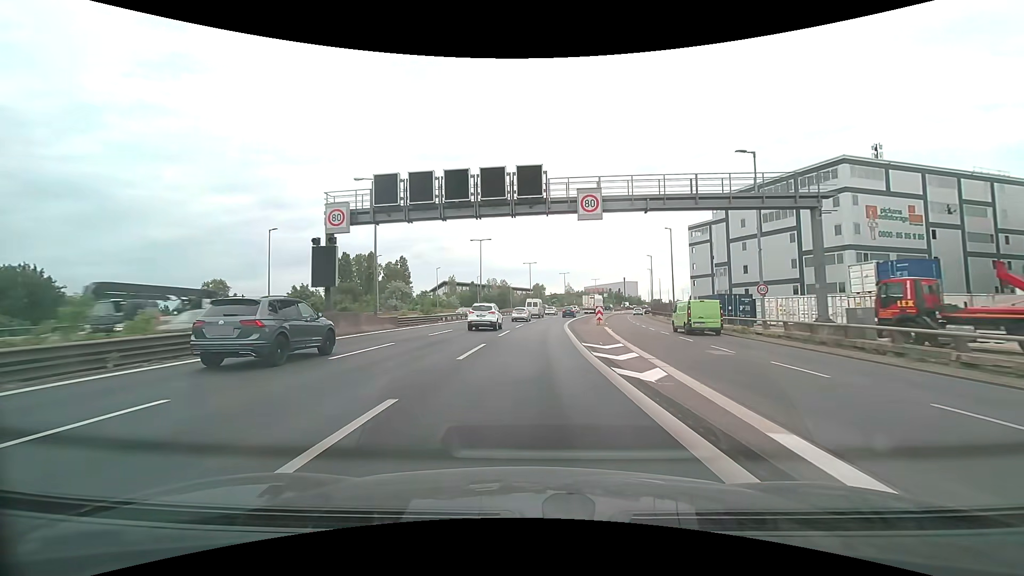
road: motorway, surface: asphalt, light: Day
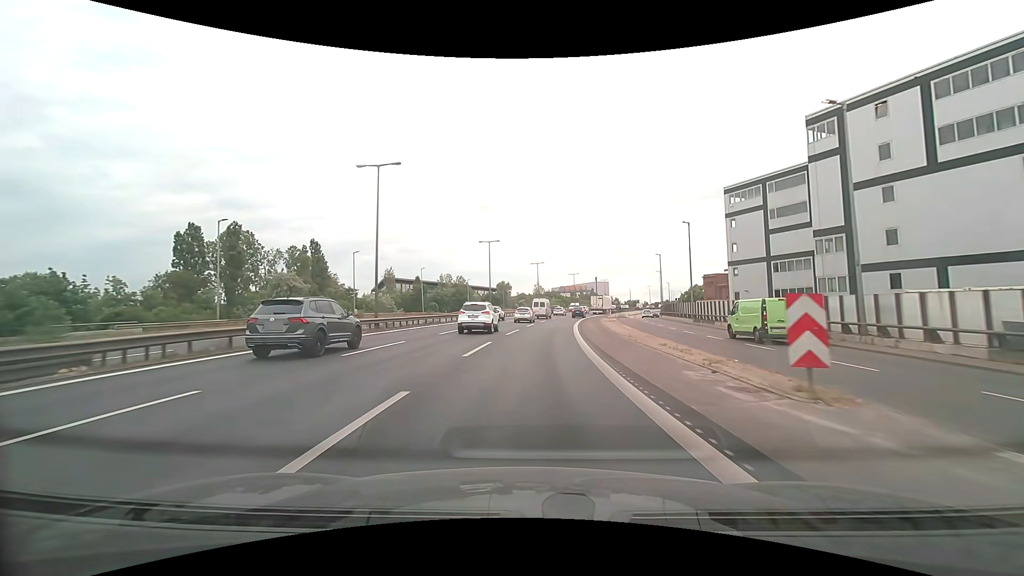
(+1.1, +35.1) m; +4°
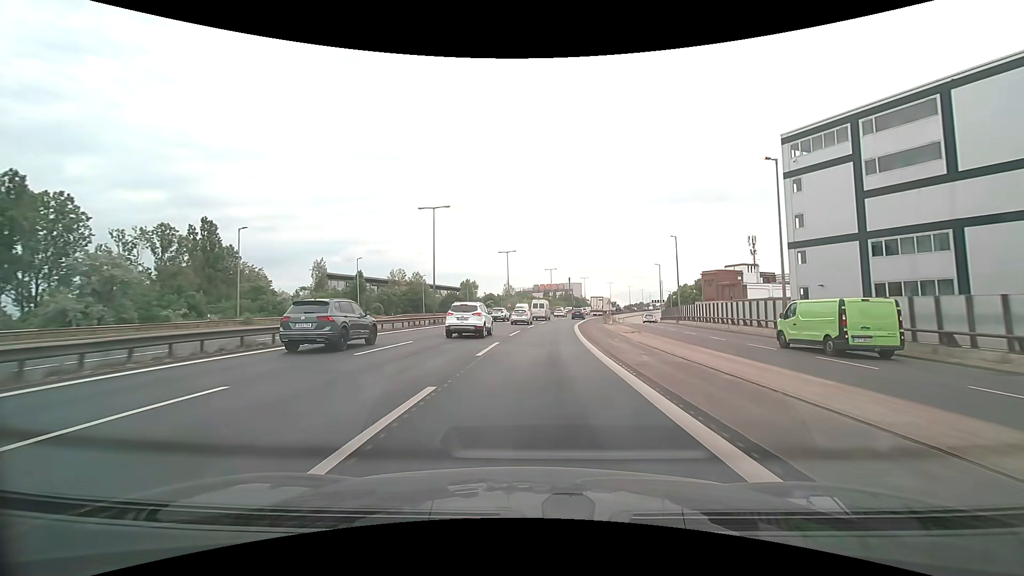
(+0.7, +23.3) m; +3°
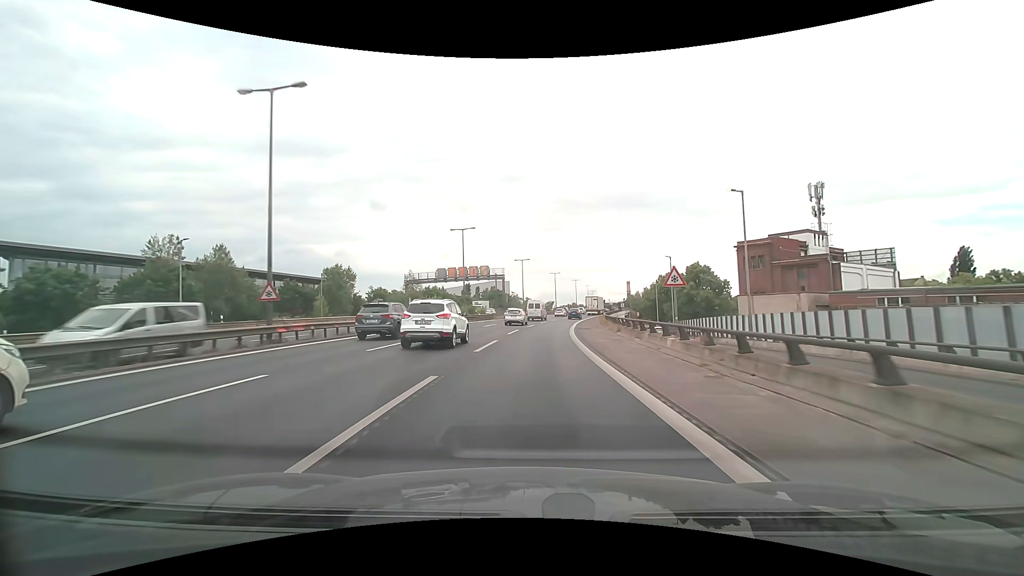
(+4.6, +57.6) m; +9°
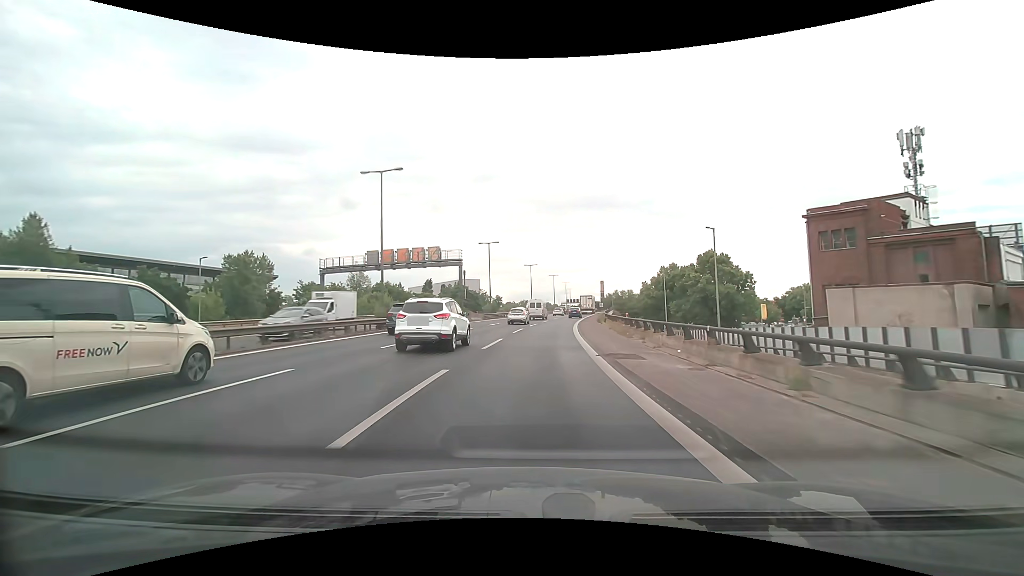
(+0.6, +23.0) m; +3°
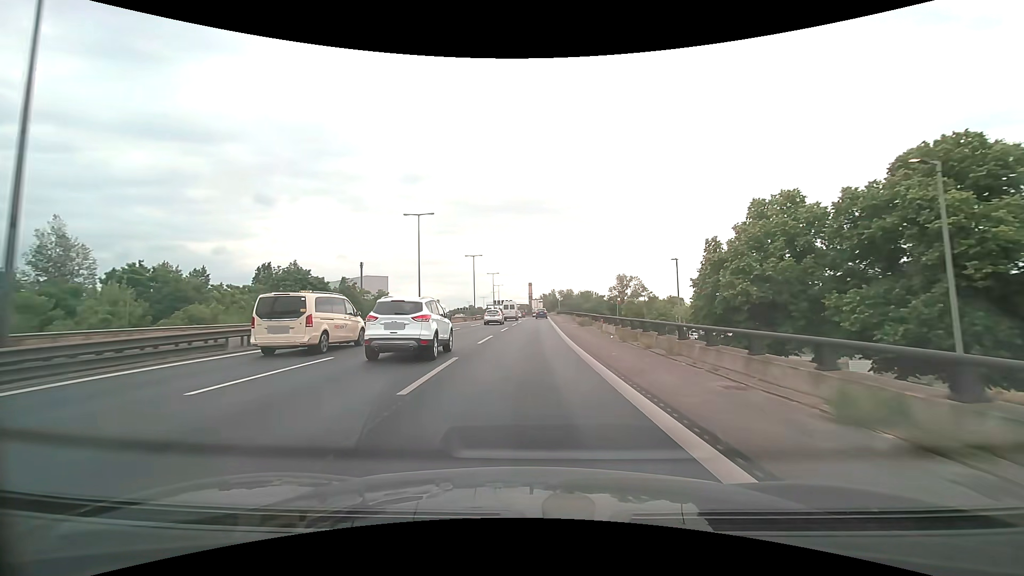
(+4.3, +56.7) m; +9°
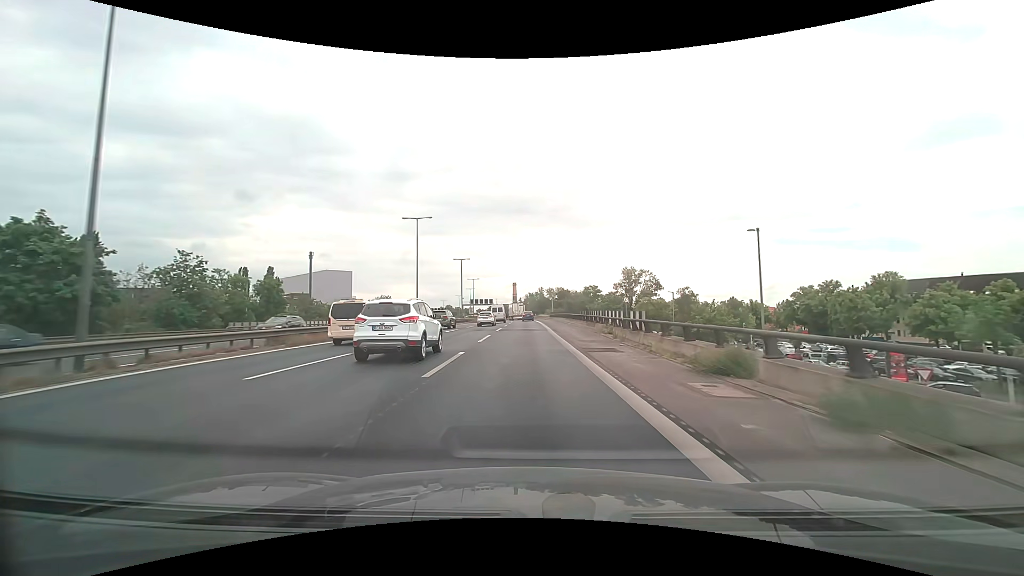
(+0.5, +33.9) m; +2°
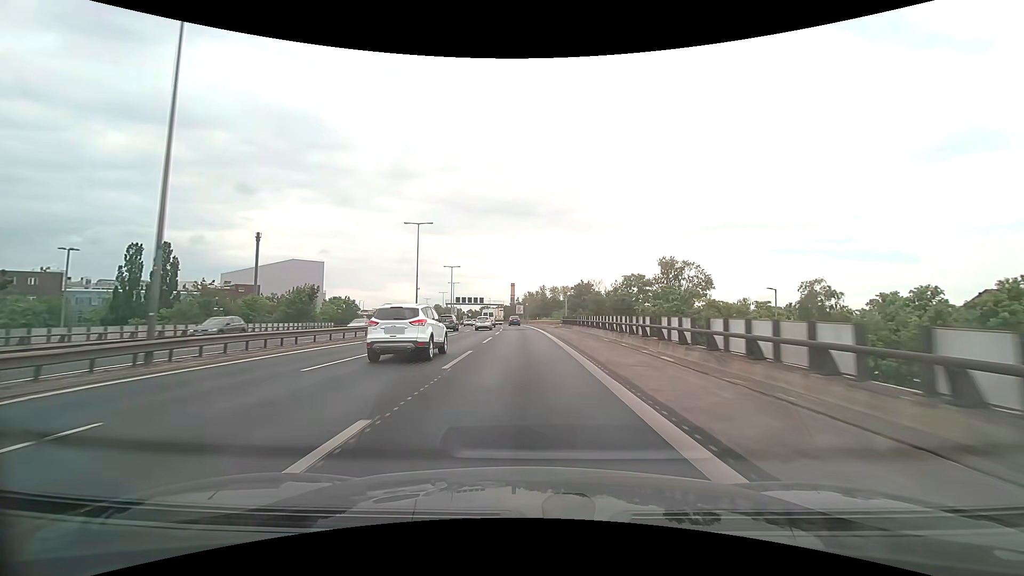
(+0.1, +34.2) m; 0°
